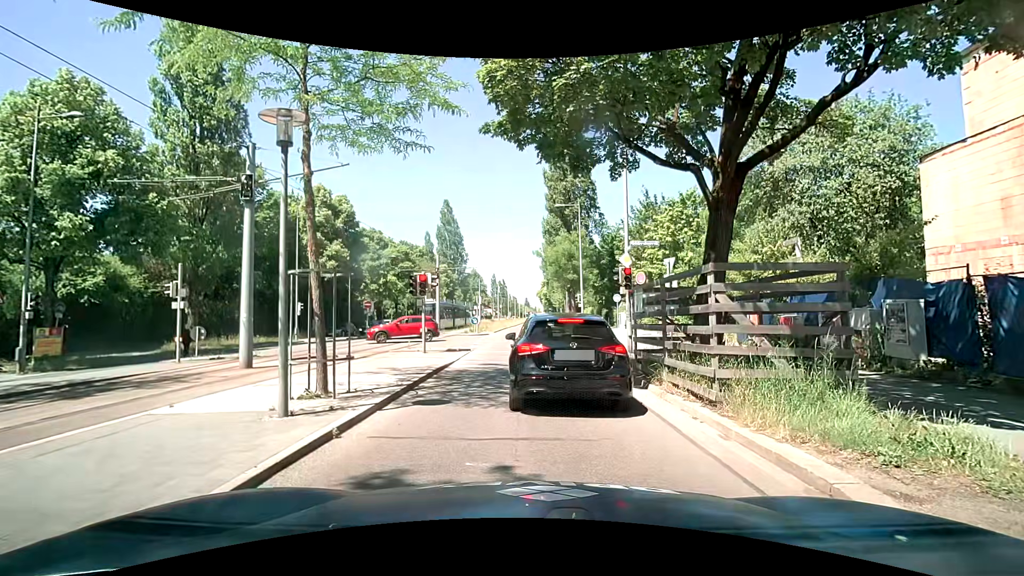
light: Day
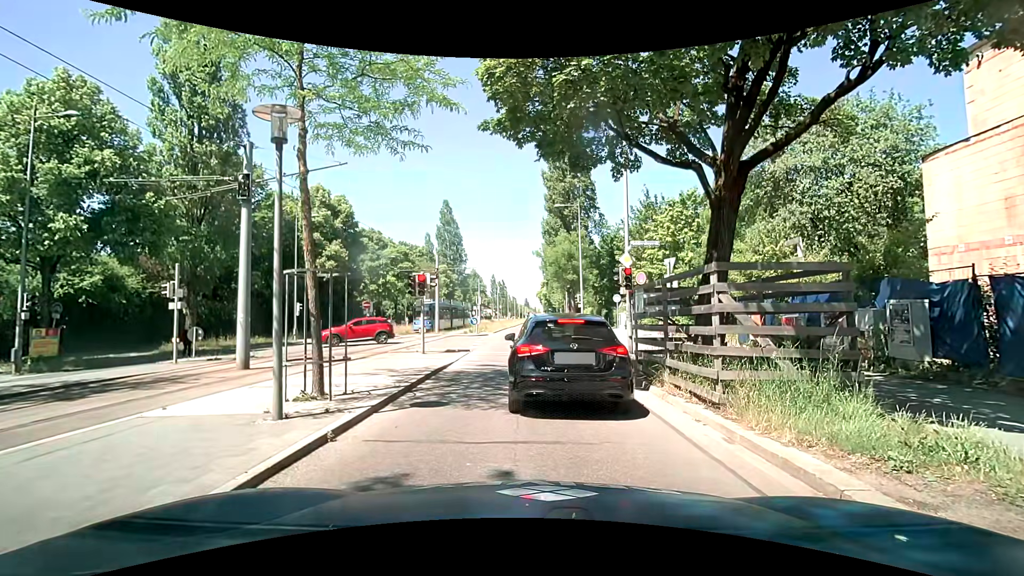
(0.0, +0.1) m; 0°
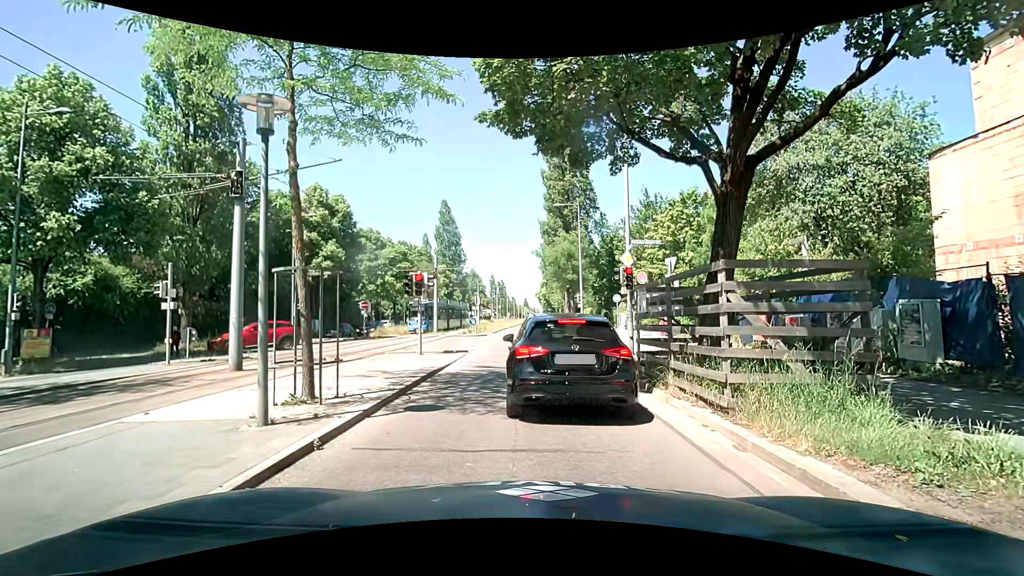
(0.0, +0.3) m; 0°
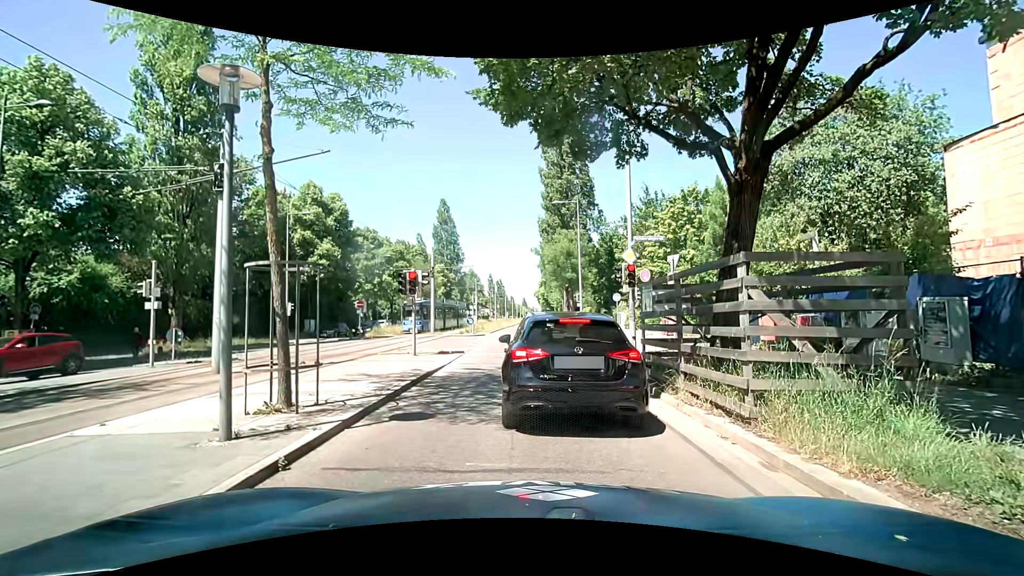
(0.0, +0.7) m; 0°
